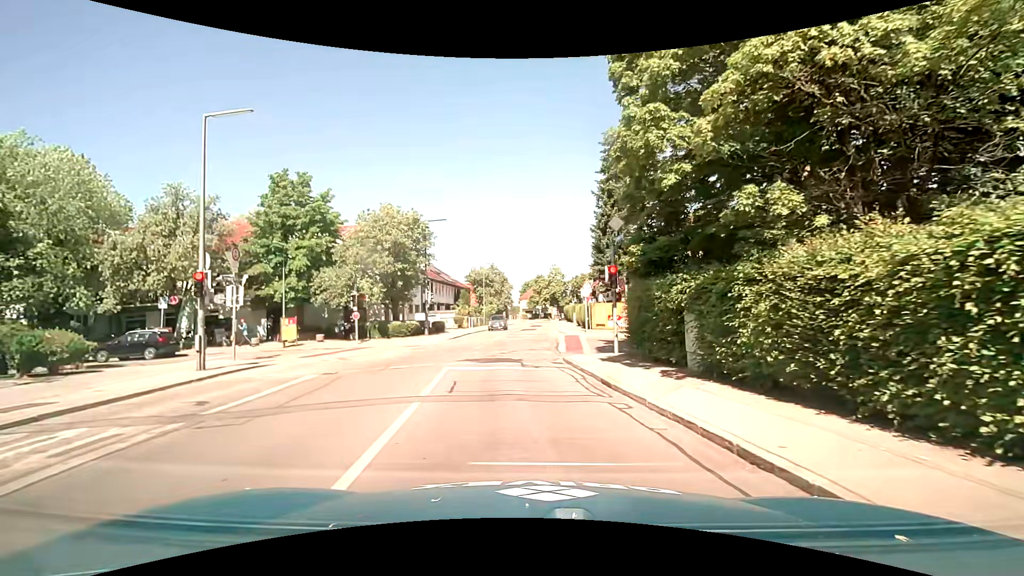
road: tertiary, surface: asphalt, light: Day
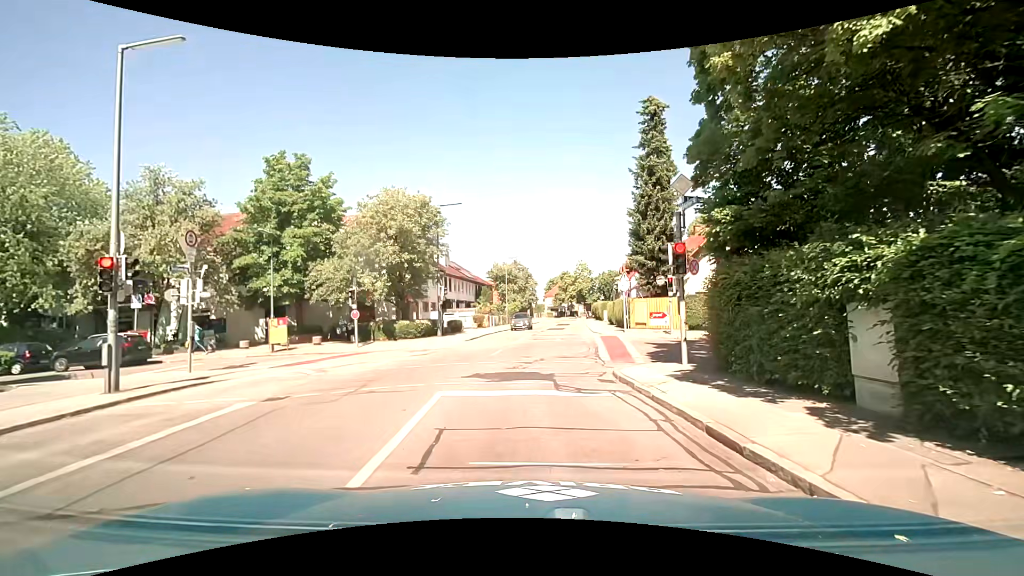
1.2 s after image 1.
(-0.1, +4.7) m; -3°
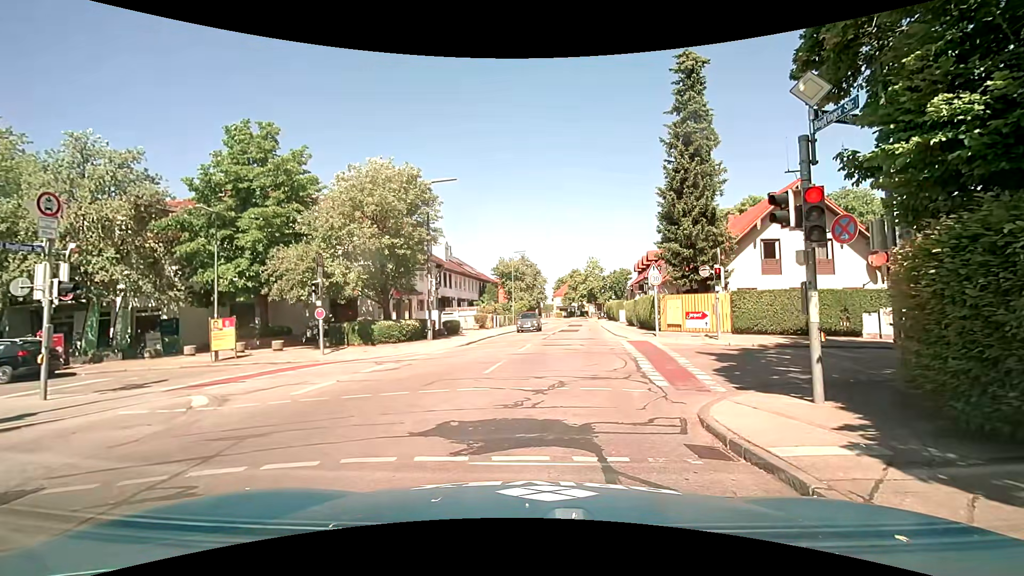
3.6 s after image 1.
(0.0, +5.2) m; +1°
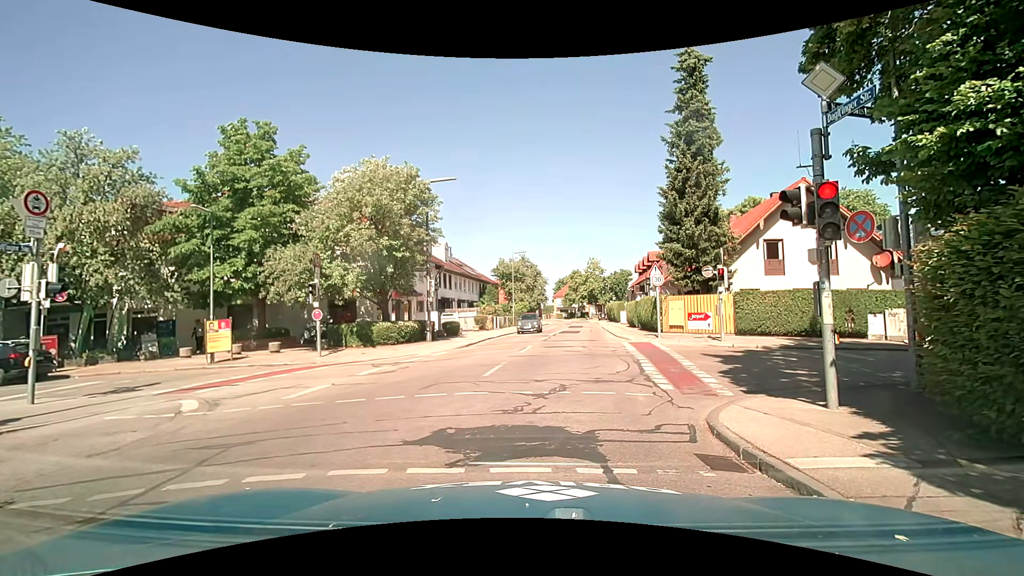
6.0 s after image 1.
(0.0, +0.4) m; 0°
(0, +10) (0, +20) (+1, +30) (+2, +40) (+3, +50) (+4, +60) (+5, +70) (+5, +80) (+6, +90) (+6, +100) m
